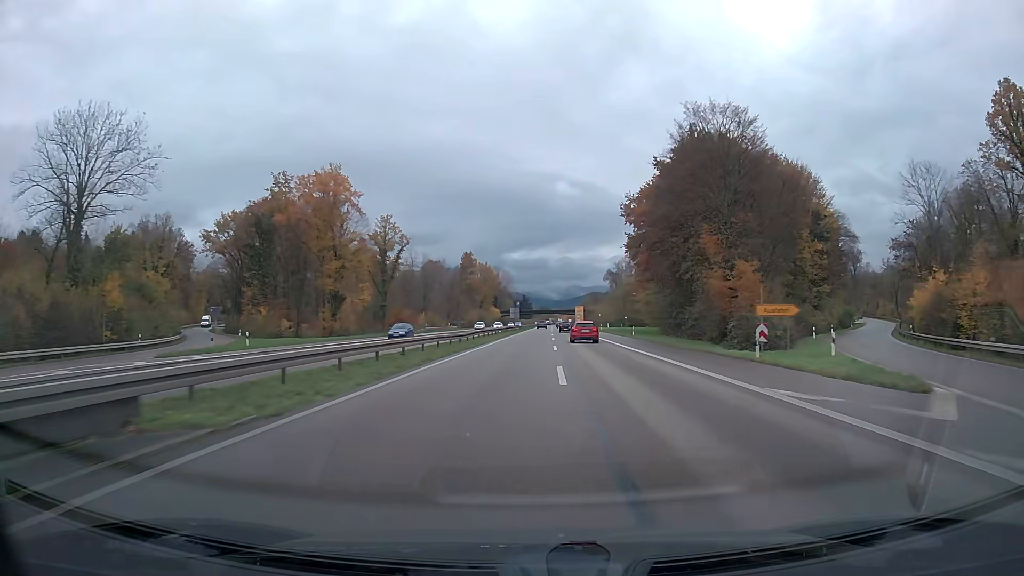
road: trunk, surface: asphalt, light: Day
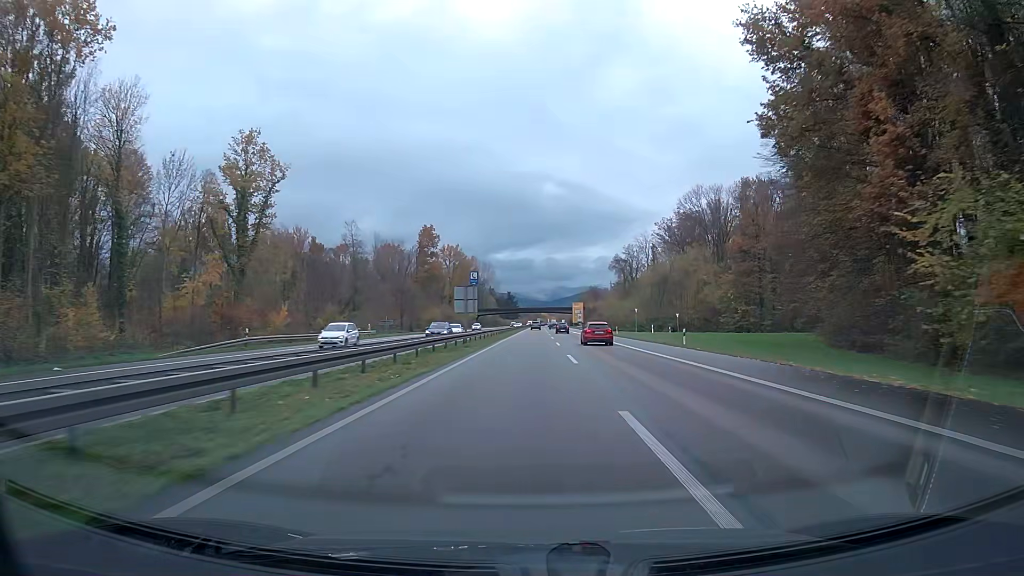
(+0.7, +63.4) m; +1°
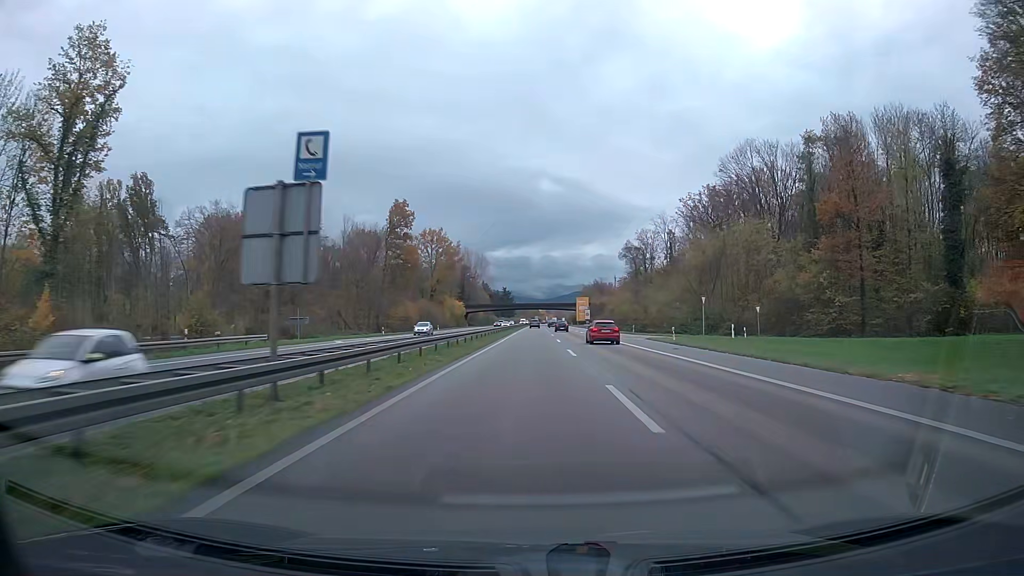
(+0.1, +31.8) m; 0°
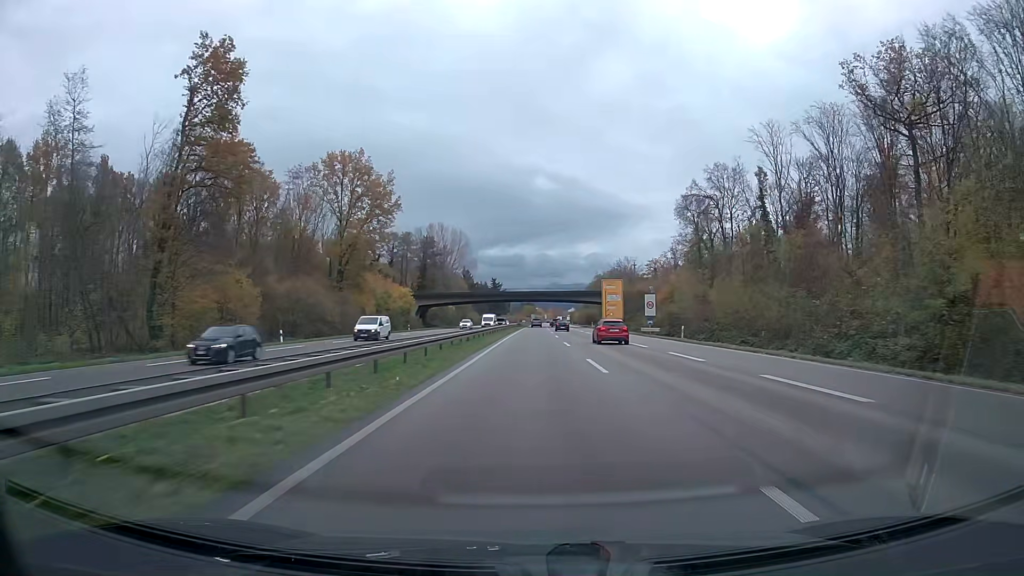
(+0.2, +79.8) m; 0°
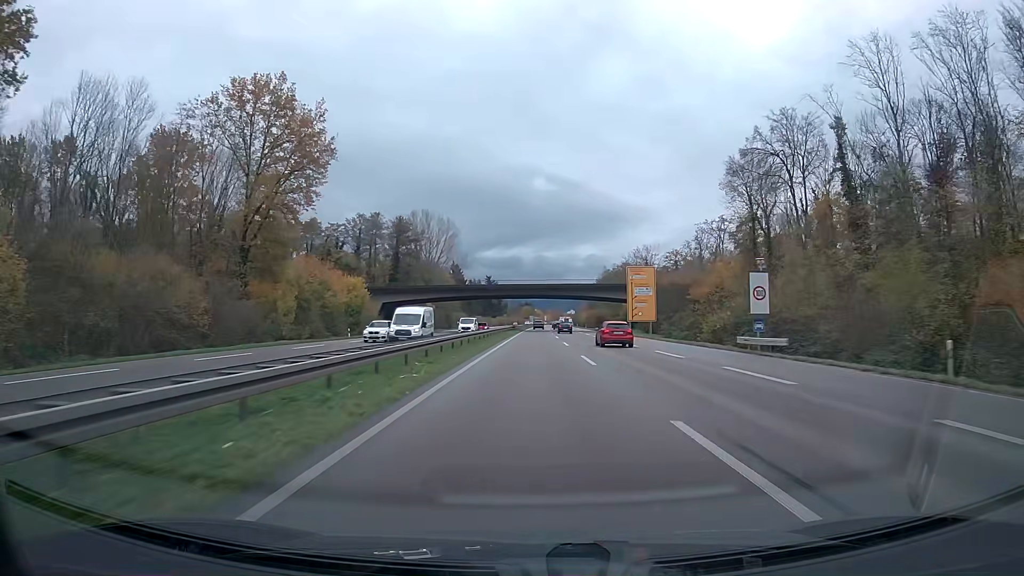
(0.0, +31.8) m; 0°
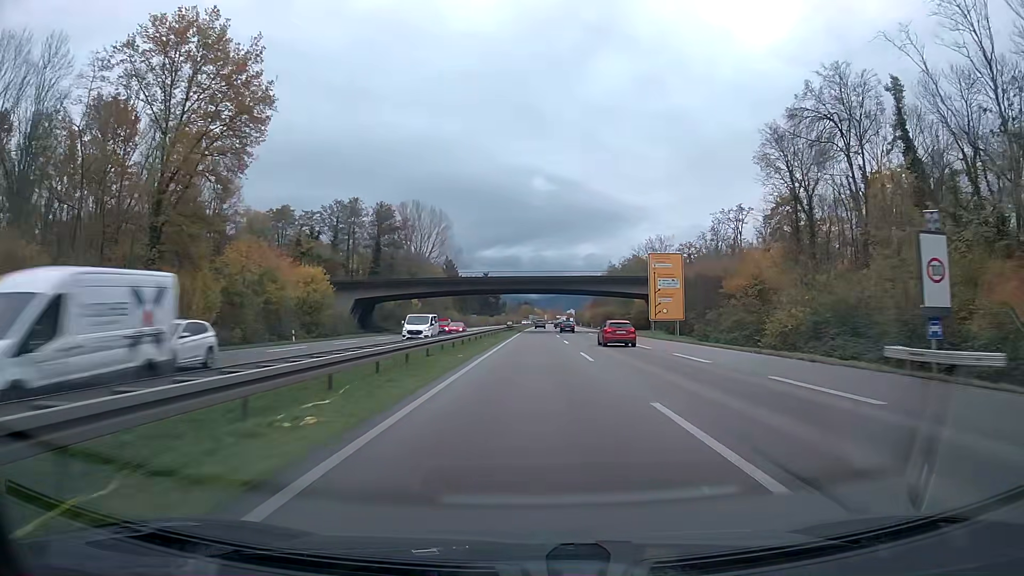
(0.0, +15.9) m; 0°
